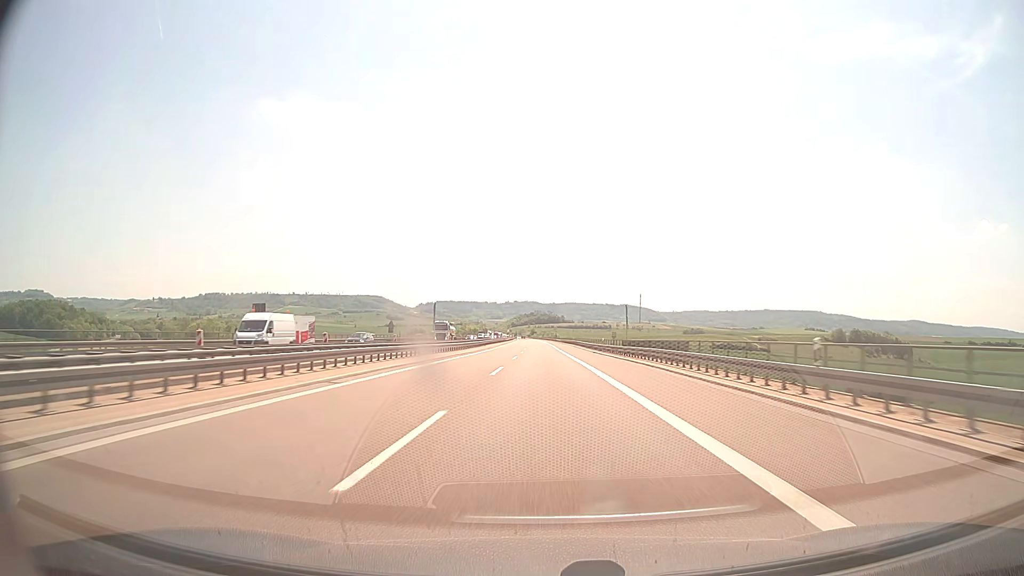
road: motorway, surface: asphalt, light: Day
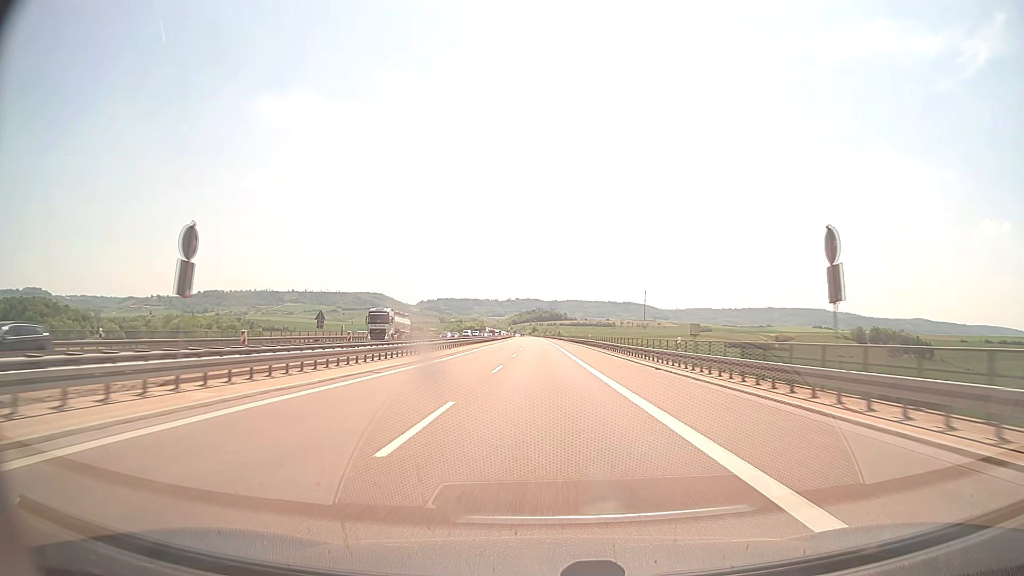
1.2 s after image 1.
(0.0, +34.2) m; 0°
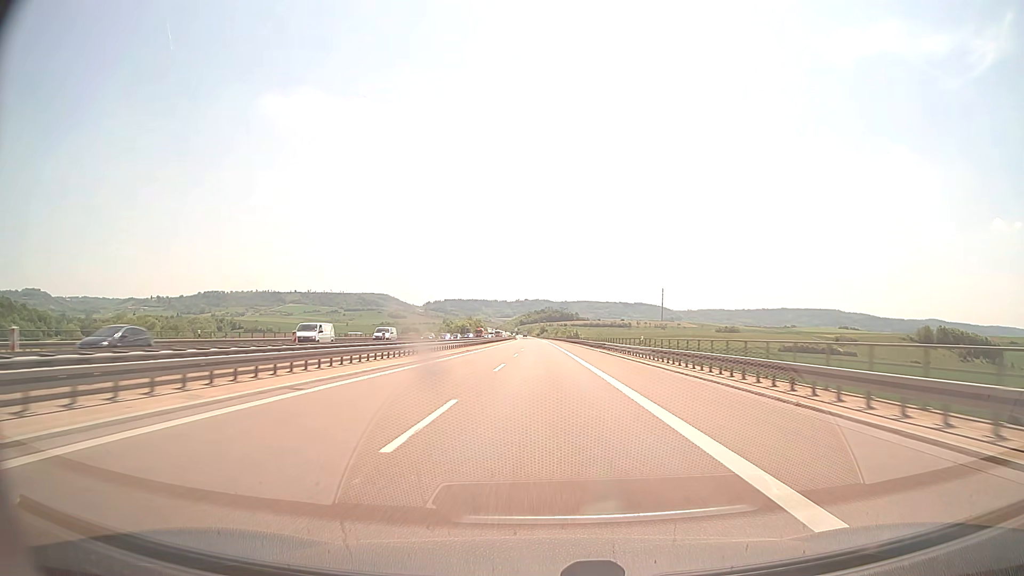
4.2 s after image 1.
(-0.6, +89.3) m; -1°
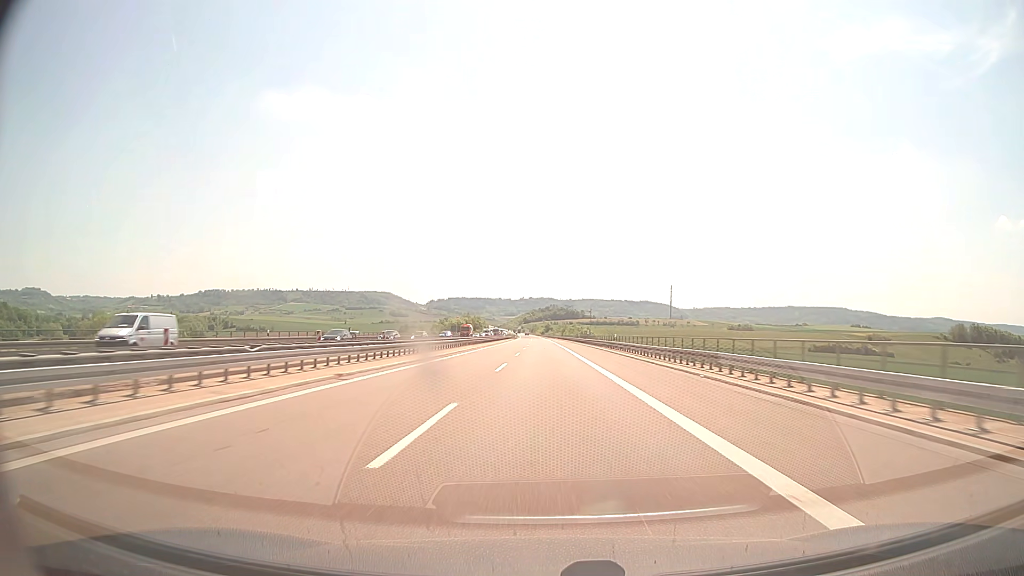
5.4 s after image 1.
(-0.1, +36.8) m; 0°
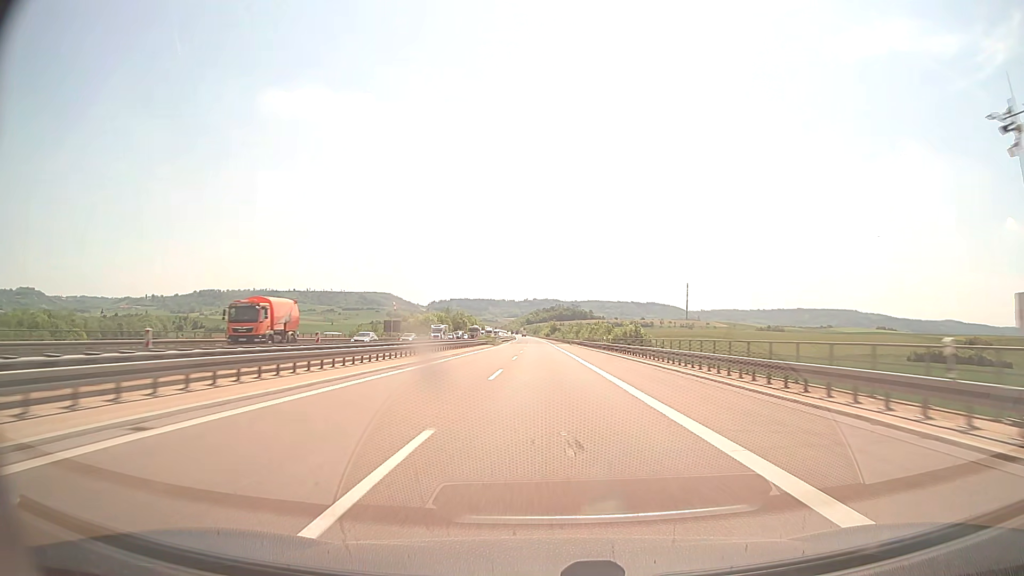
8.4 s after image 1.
(-0.5, +92.7) m; 0°
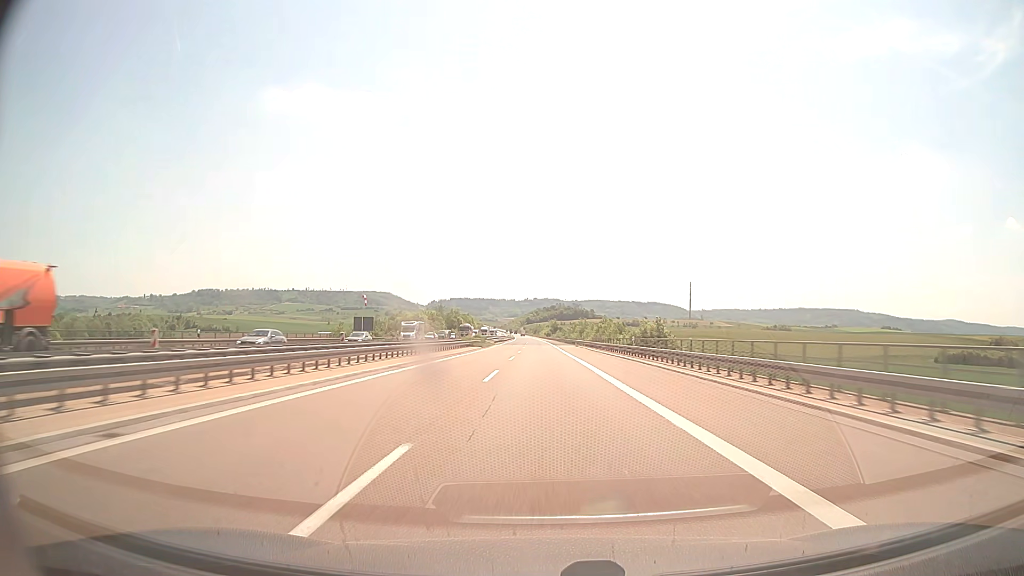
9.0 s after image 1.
(0.0, +19.0) m; 0°
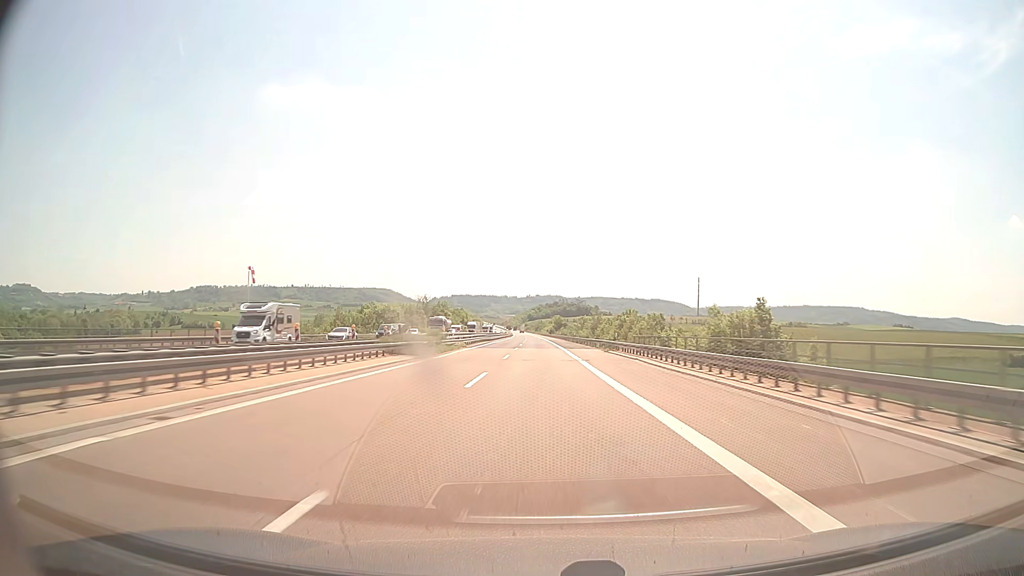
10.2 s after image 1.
(-0.1, +38.4) m; 0°
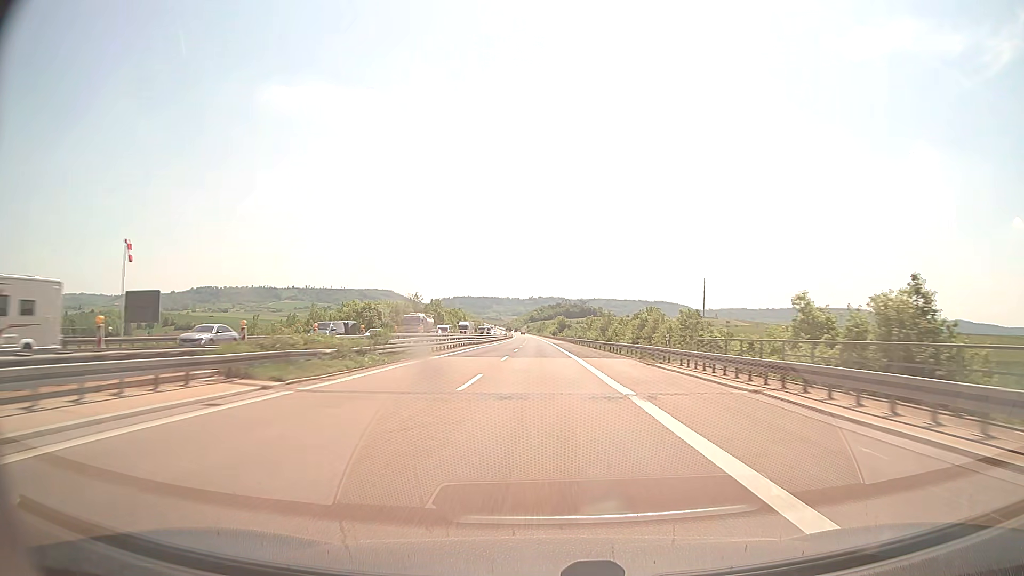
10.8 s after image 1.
(0.0, +19.4) m; 0°
(0, +10) (0, +20) (0, +30) (0, +40) (0, +50) (0, +60) (0, +70) (-1, +80) (-1, +90) (-1, +100) m
